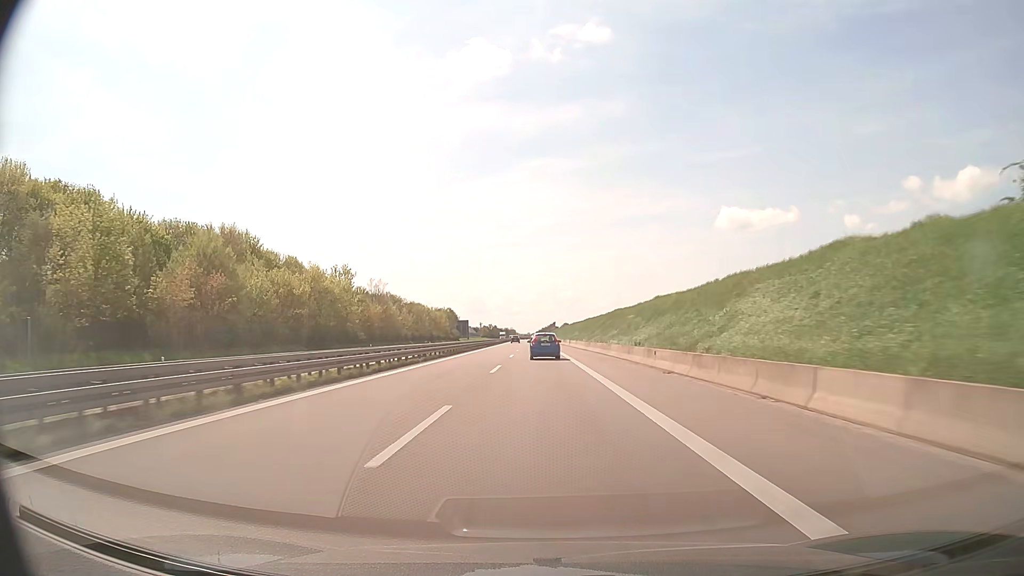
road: trunk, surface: asphalt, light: Day
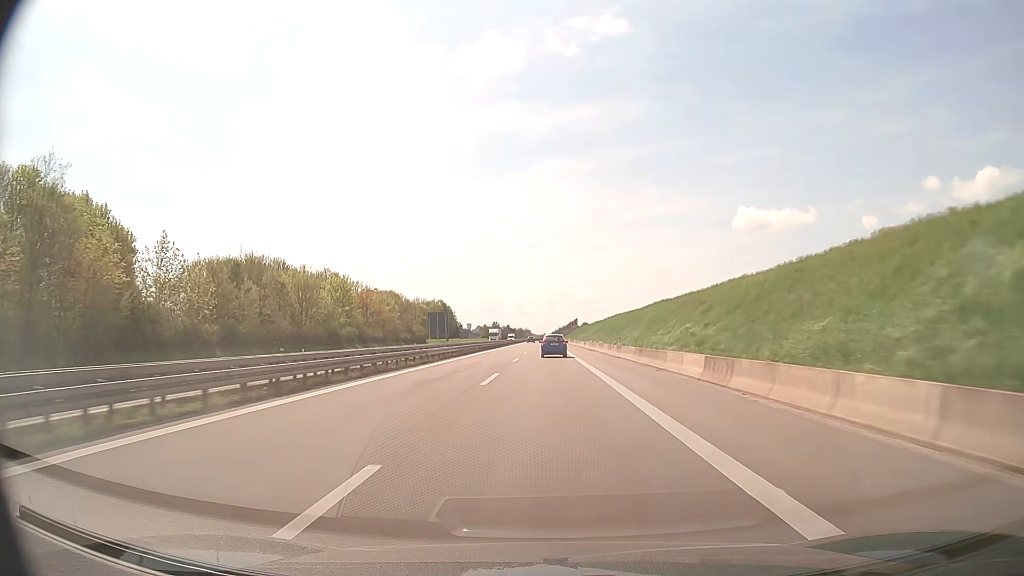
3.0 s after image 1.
(-1.7, +78.0) m; -2°
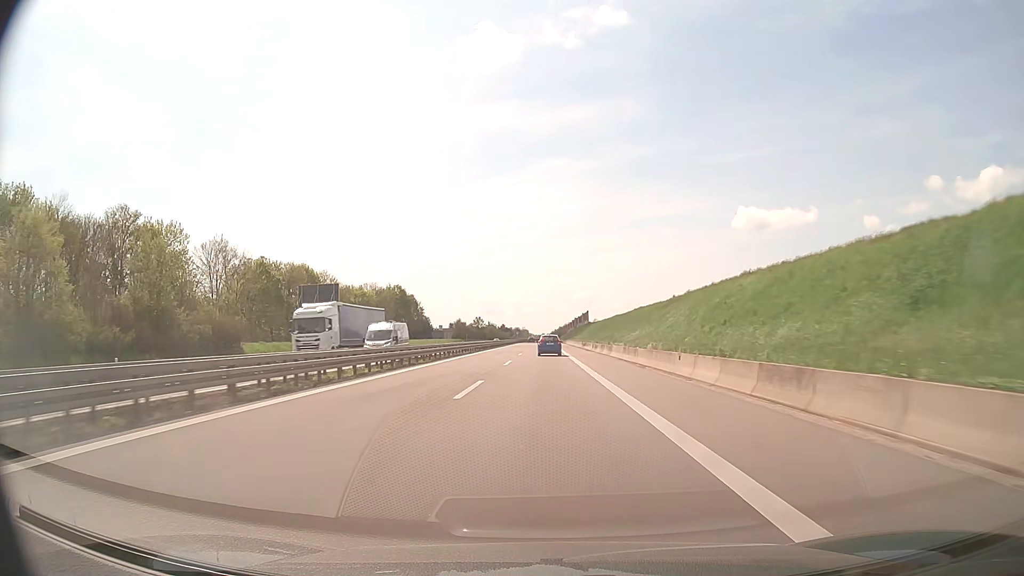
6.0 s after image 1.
(-0.1, +76.2) m; 0°
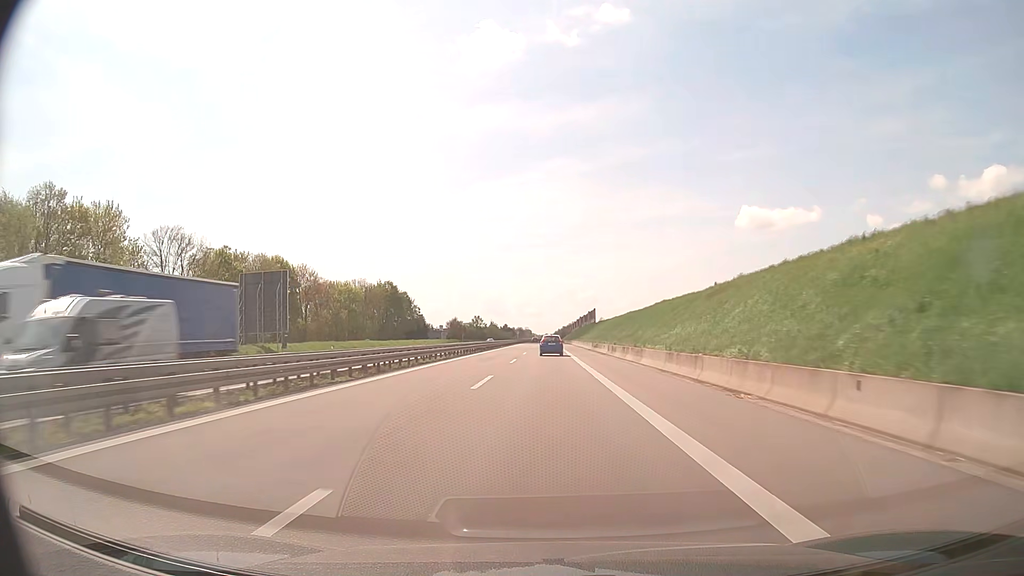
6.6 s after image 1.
(0.0, +14.9) m; 0°
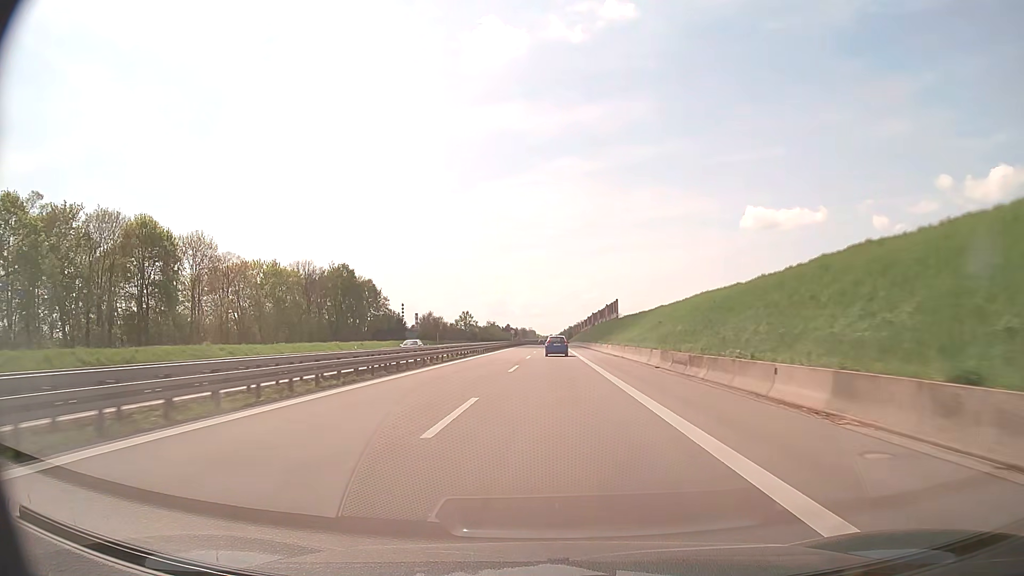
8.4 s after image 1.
(-0.3, +44.8) m; 0°
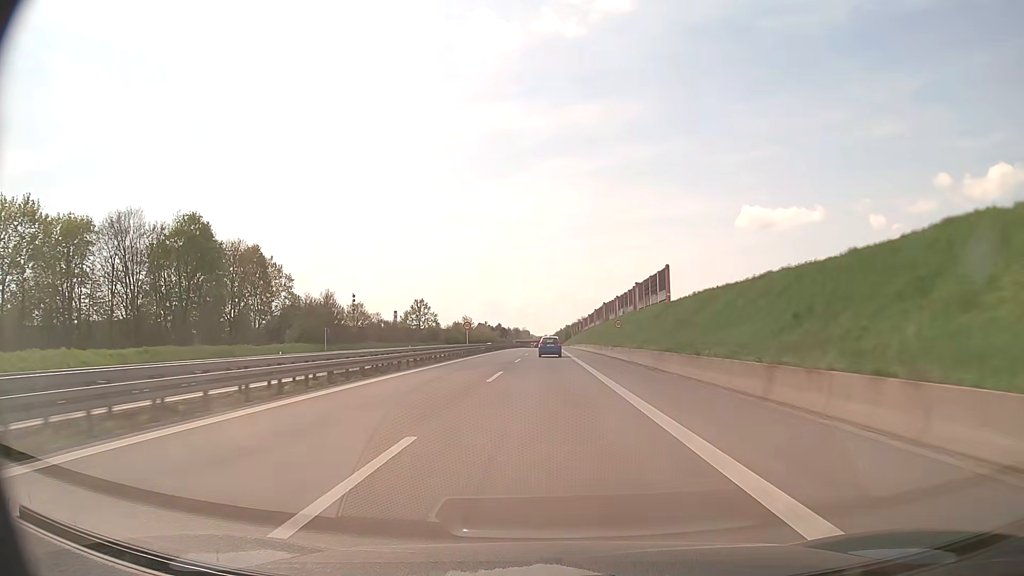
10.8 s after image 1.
(+0.6, +60.2) m; 0°
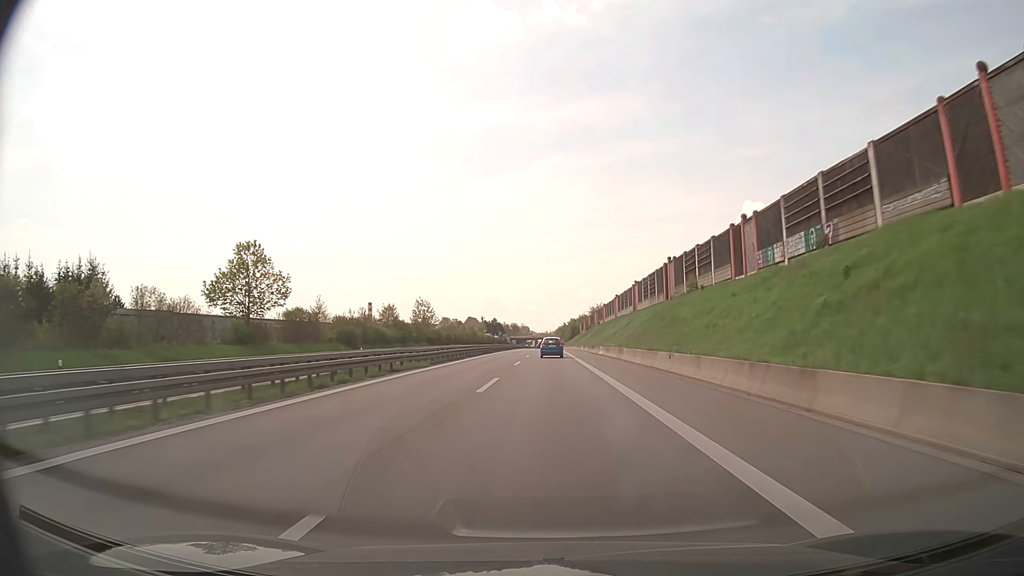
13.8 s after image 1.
(-0.1, +76.4) m; 0°
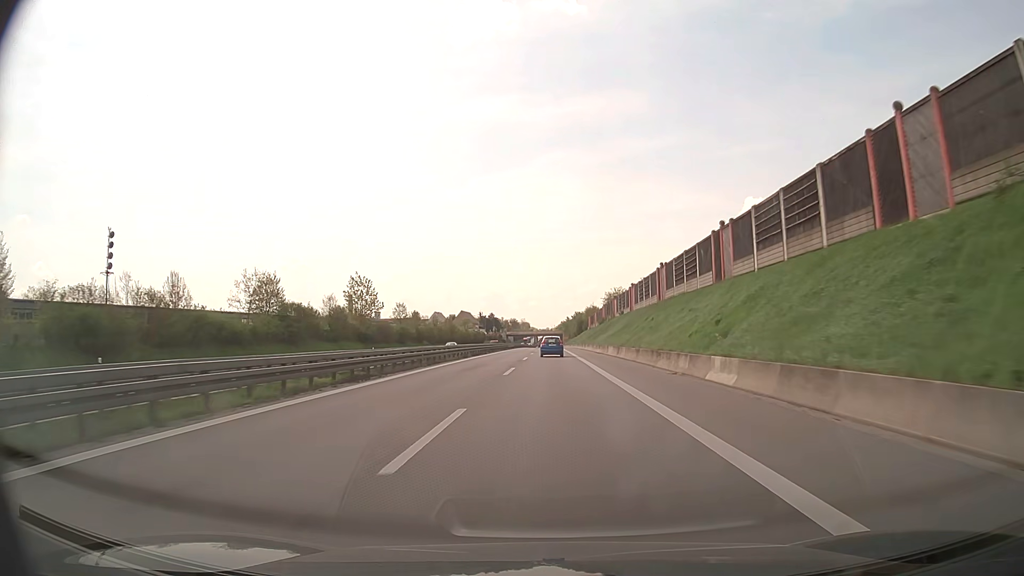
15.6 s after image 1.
(-0.1, +46.5) m; 0°
(0, +10) (0, +20) (0, +30) (0, +40) (0, +50) (0, +60) (0, +70) (0, +80) (0, +90) (0, +100) m
